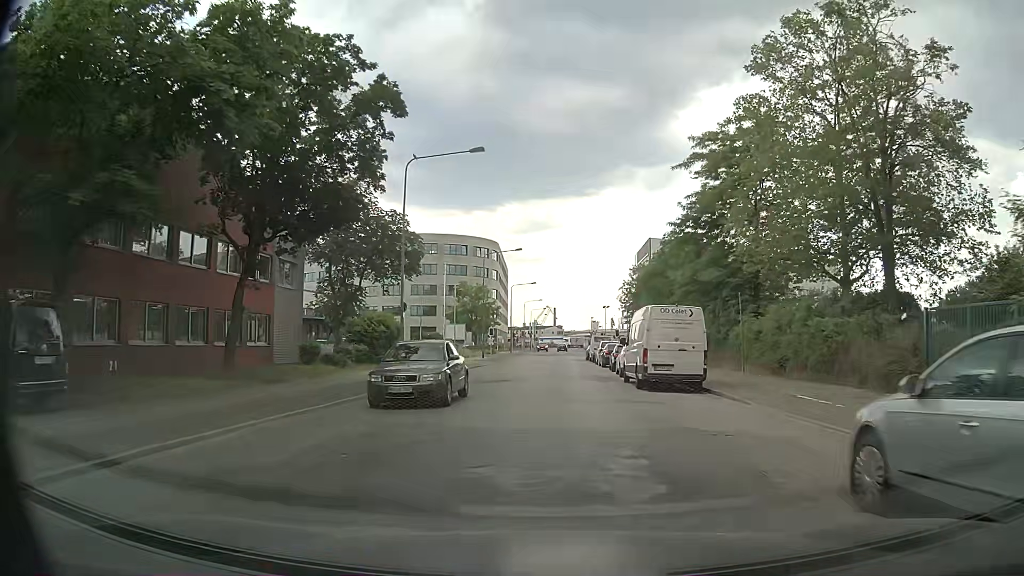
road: secondary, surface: sett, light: Day
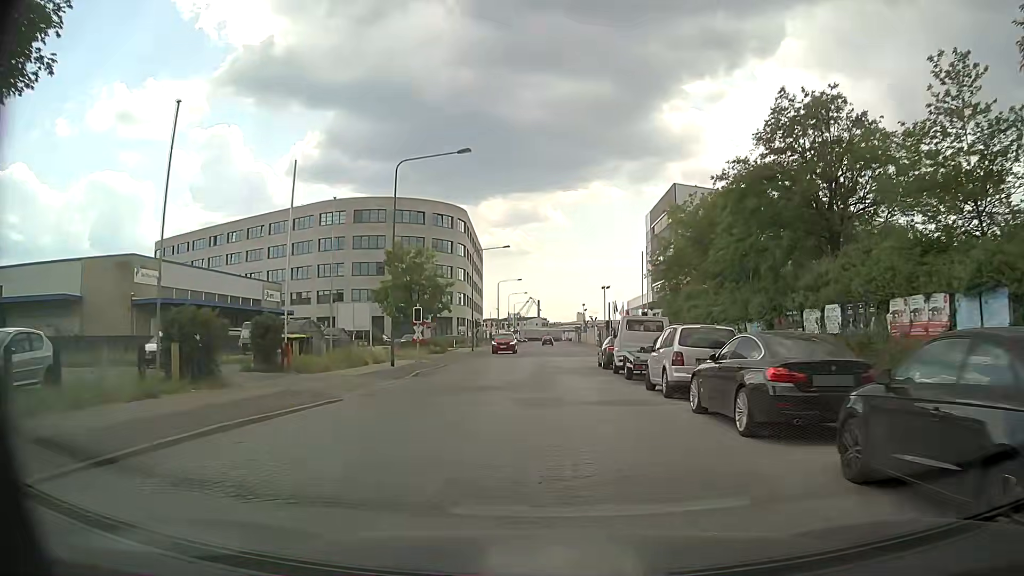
(+0.8, +30.7) m; +2°
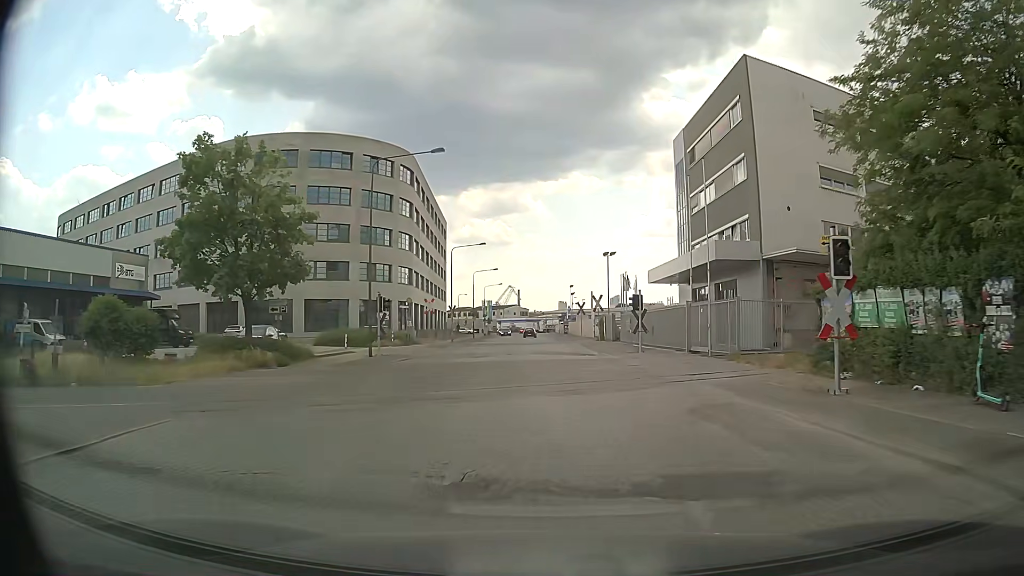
(+0.5, +31.1) m; +1°
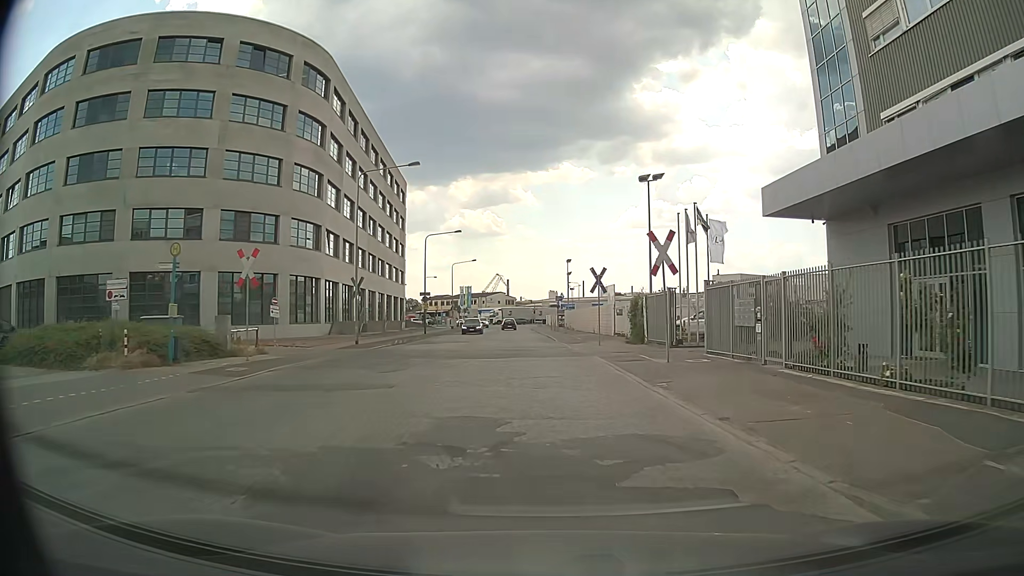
(+0.6, +31.3) m; +2°
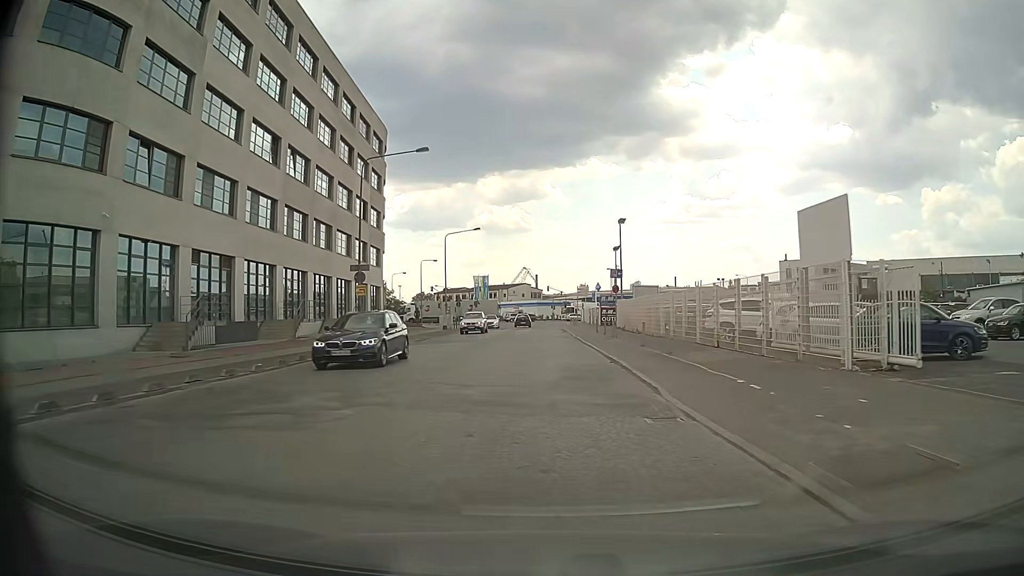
(-1.0, +31.1) m; -3°
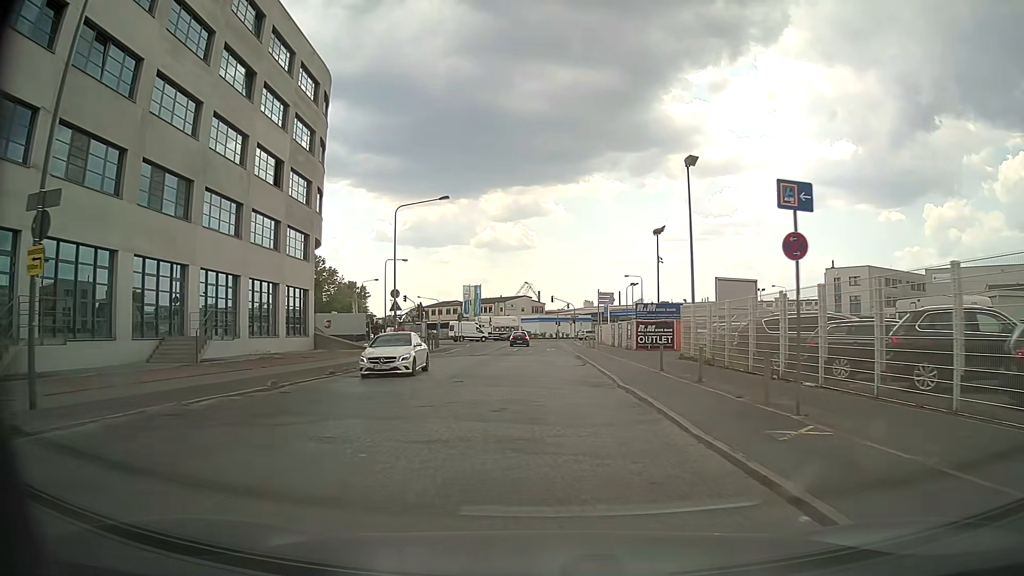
(-0.3, +23.7) m; -1°
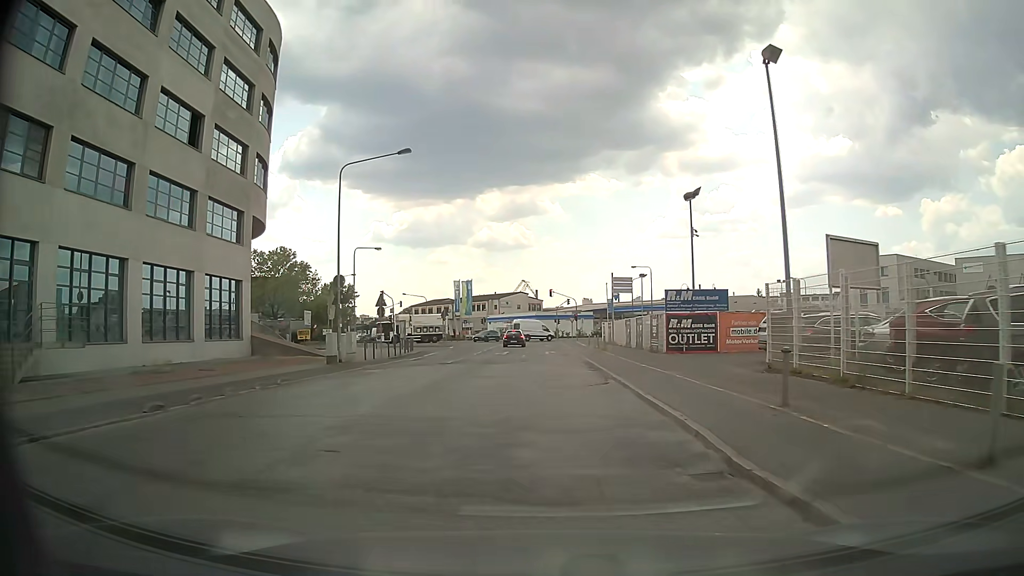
(0.0, +11.2) m; 0°
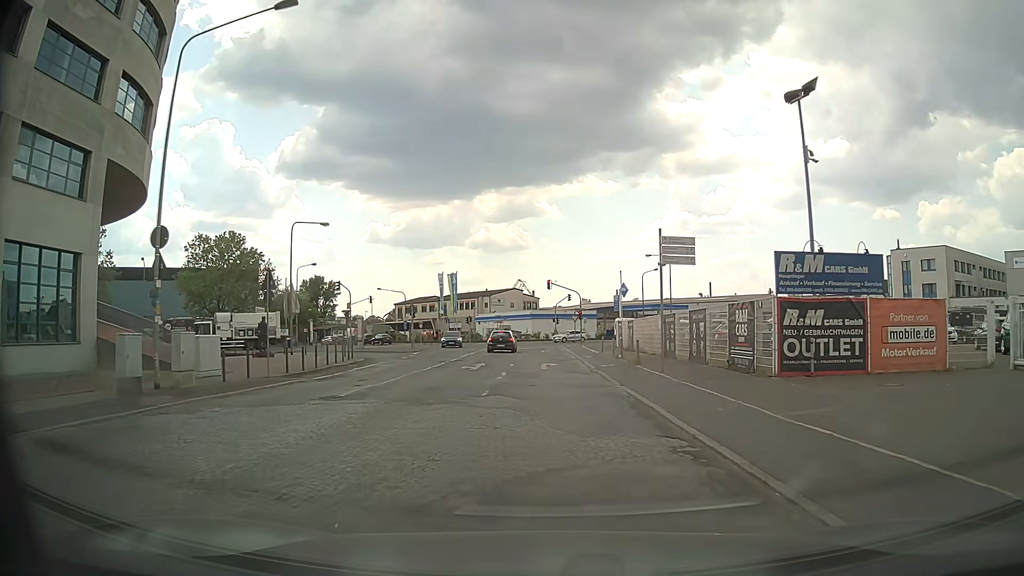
(-0.2, +15.5) m; -1°
